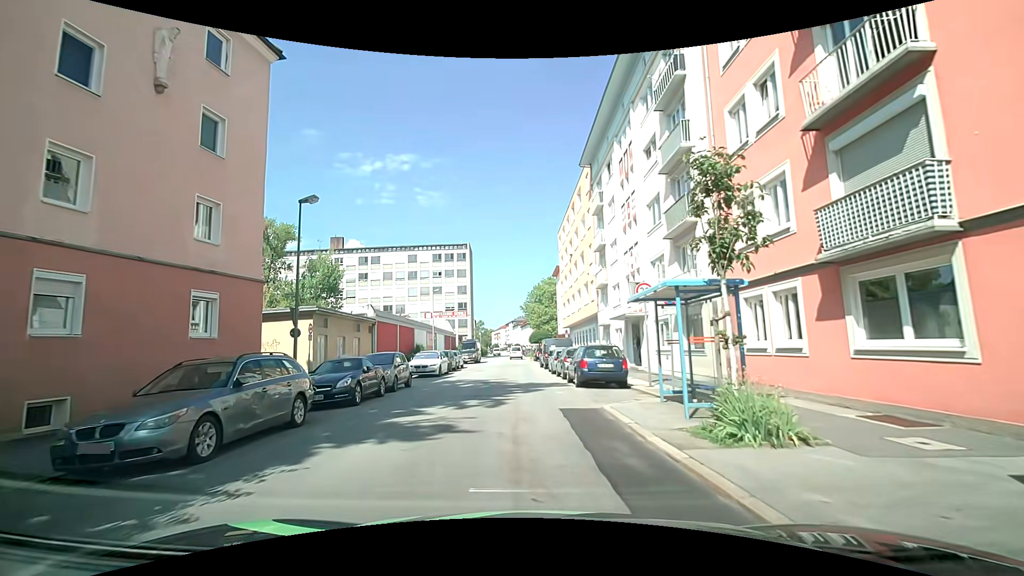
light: Day
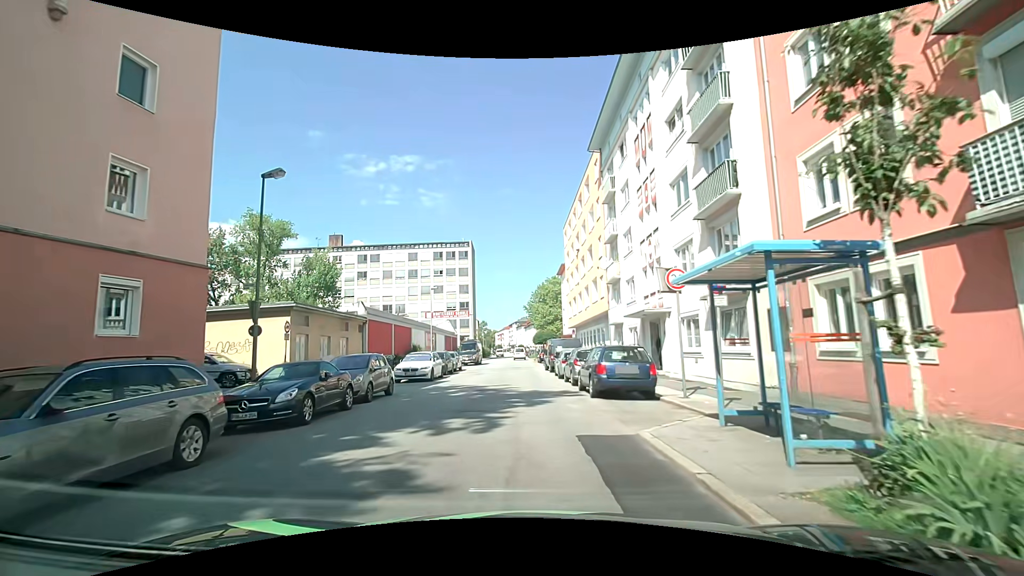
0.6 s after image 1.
(-0.1, +3.3) m; -2°
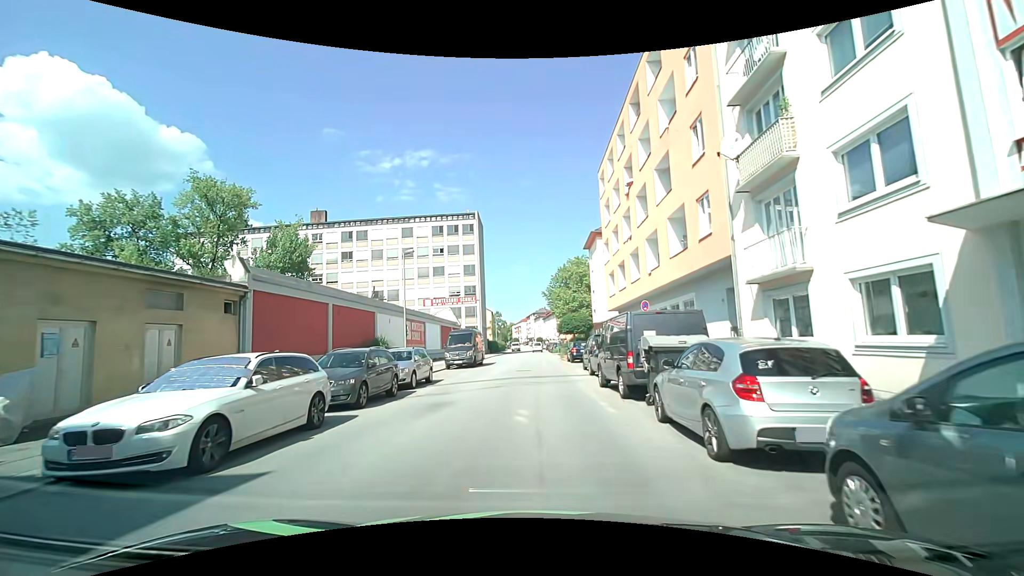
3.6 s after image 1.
(-0.4, +18.6) m; 0°
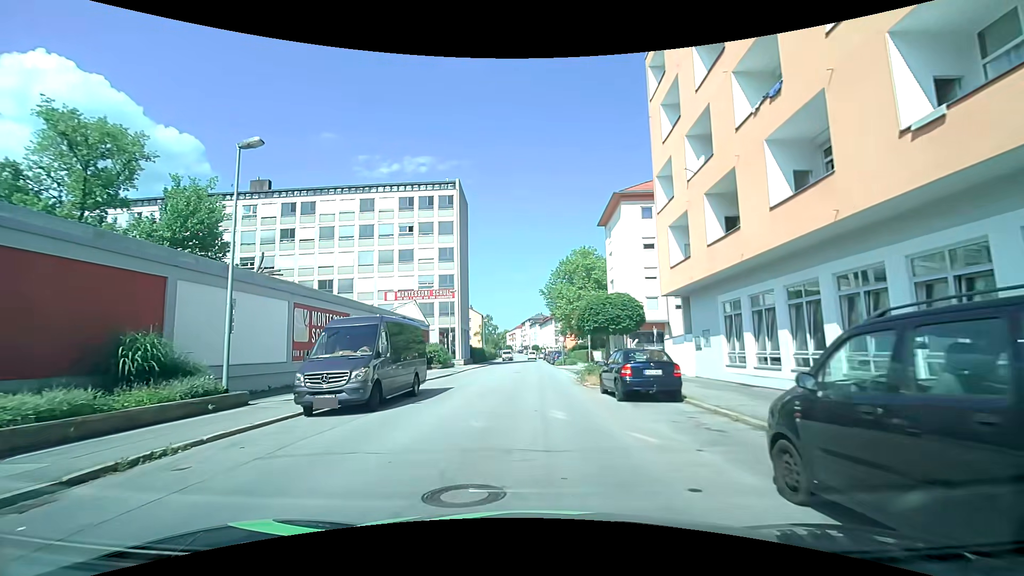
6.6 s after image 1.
(-0.4, +20.0) m; -1°
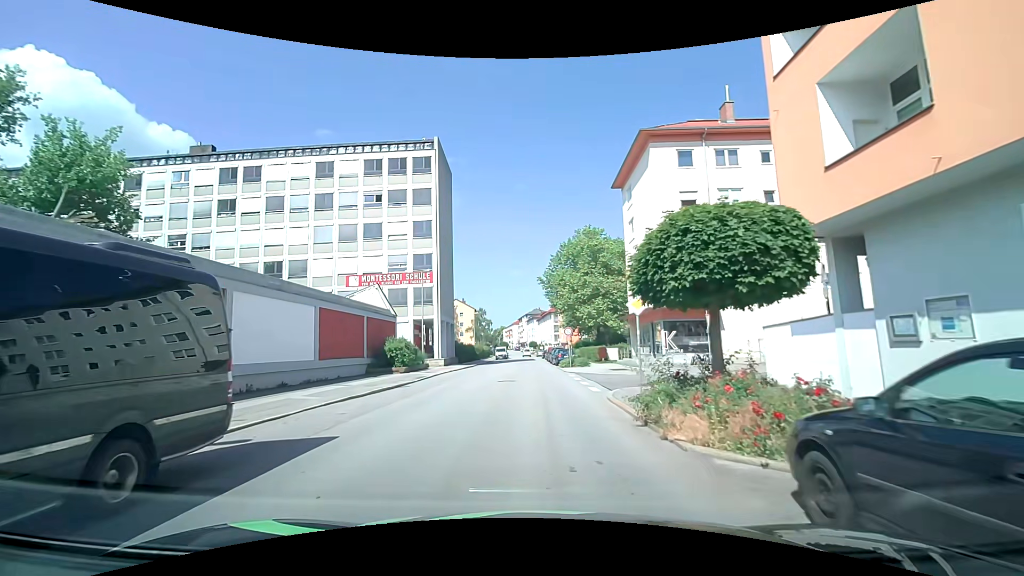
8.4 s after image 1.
(0.0, +12.5) m; 0°
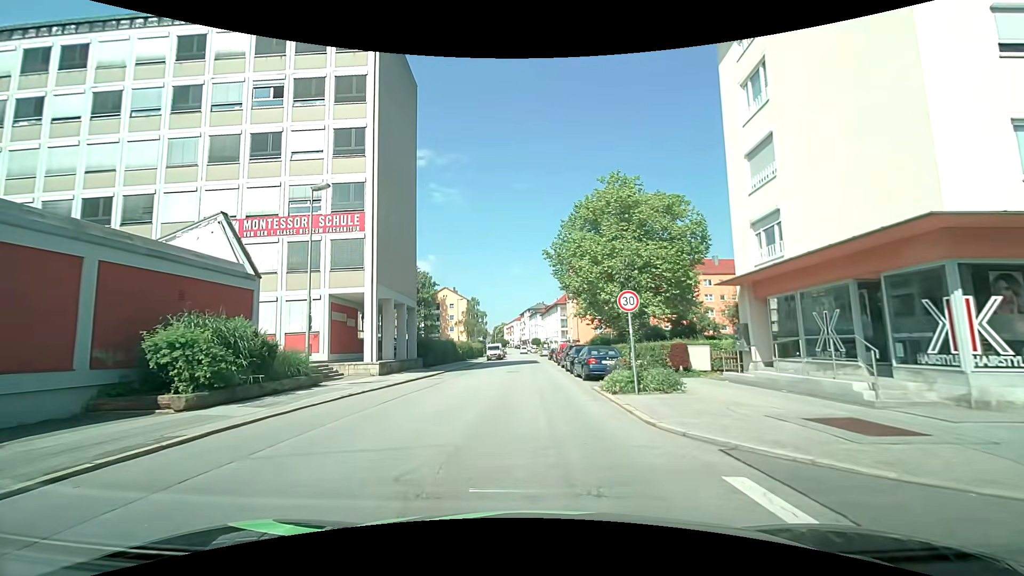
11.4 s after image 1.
(+0.1, +22.0) m; 0°
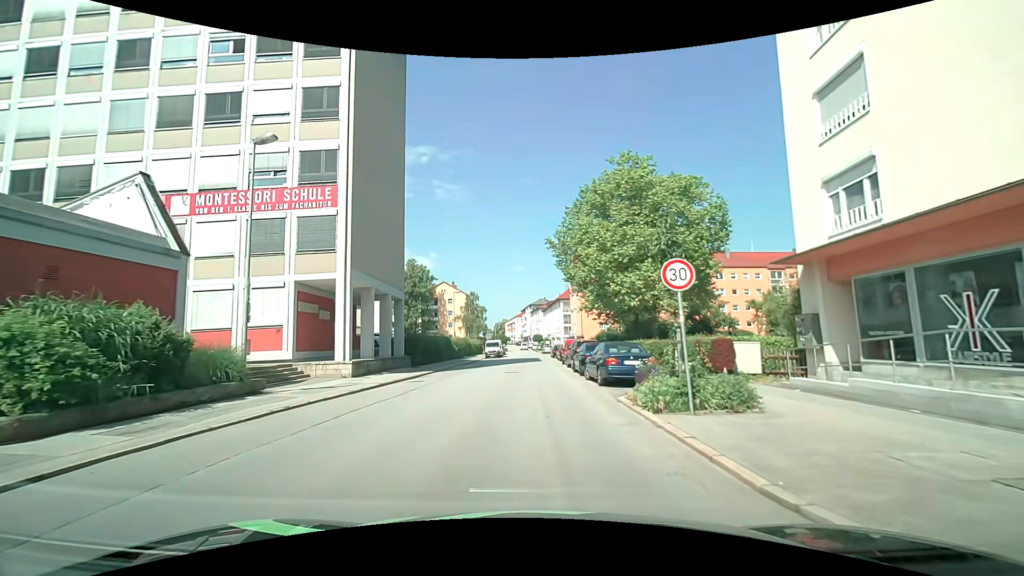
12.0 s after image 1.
(0.0, +4.6) m; +1°
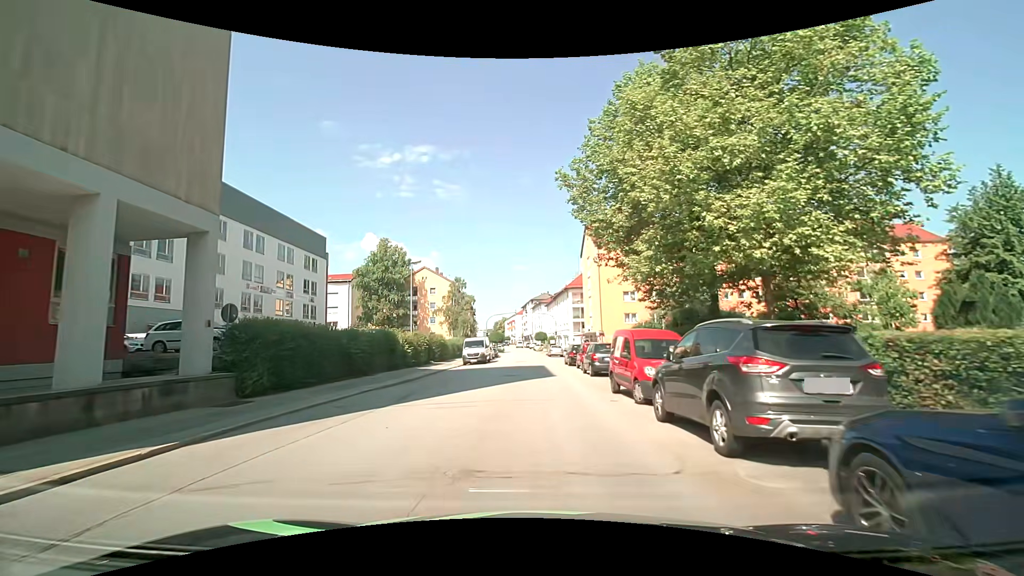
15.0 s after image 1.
(-0.4, +22.1) m; -1°
(0, +10) (0, +20) (0, +30) (0, +40) (0, +50) (0, +60) (-1, +70) (-1, +80) (-2, +90) (-2, +100) m
